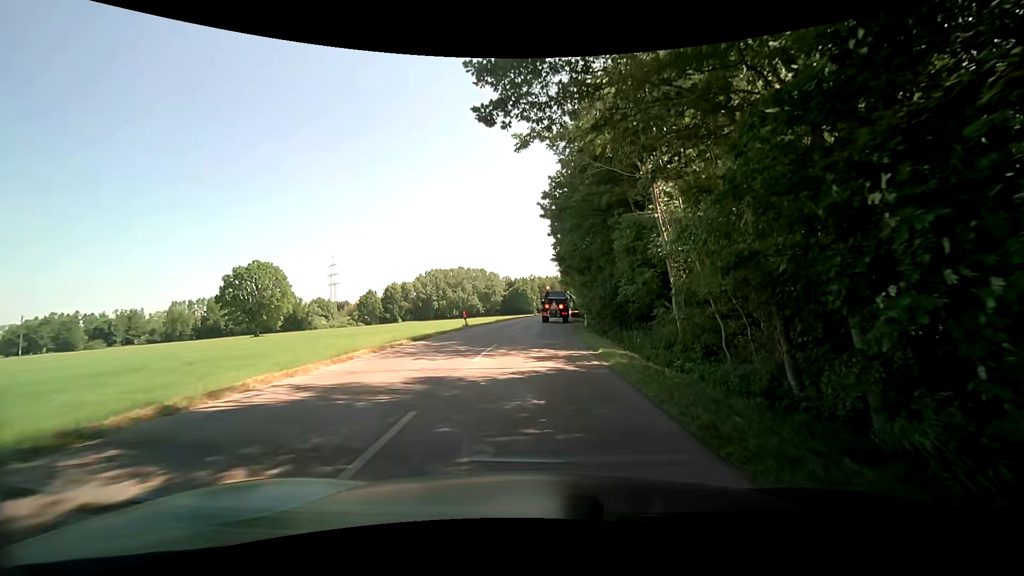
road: tertiary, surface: asphalt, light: Day
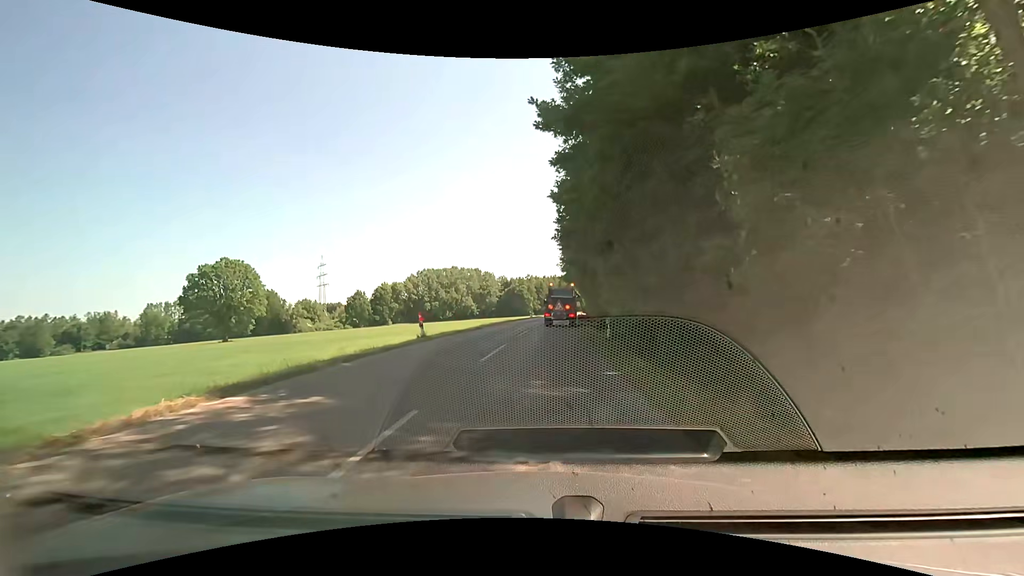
(0.0, +11.8) m; 0°
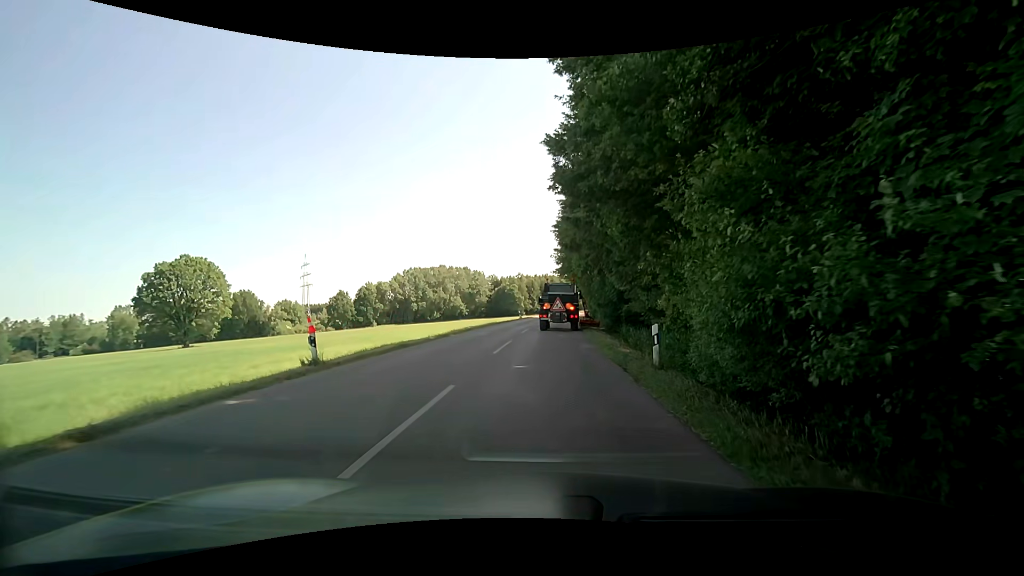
(0.0, +9.7) m; +1°
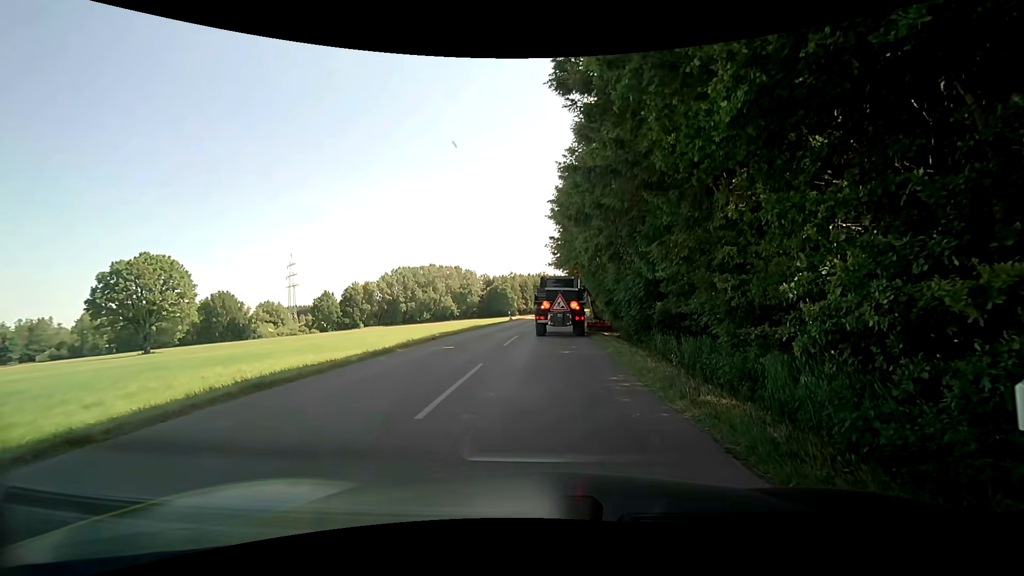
(+0.1, +8.4) m; +3°
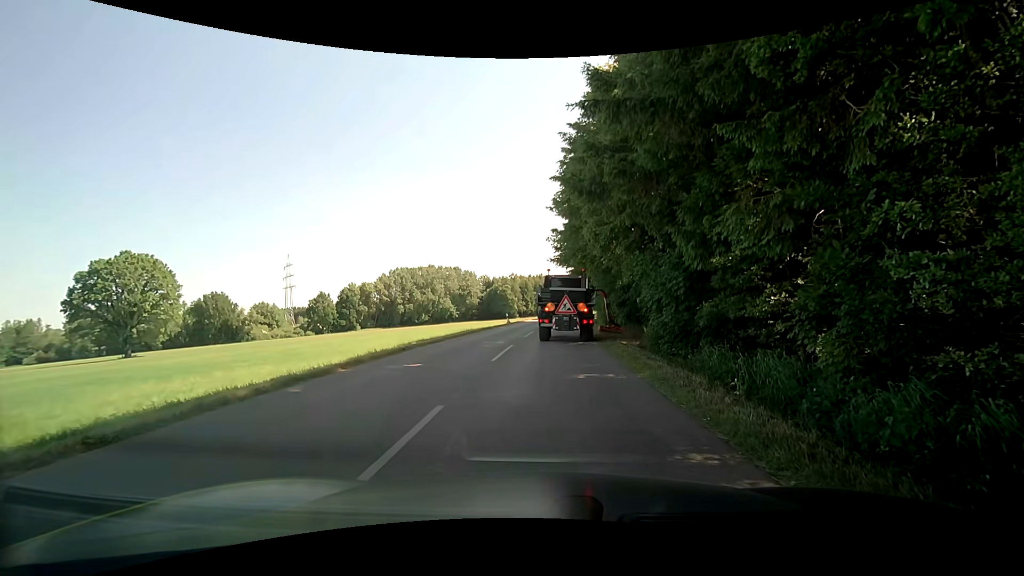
(-0.1, +4.9) m; -1°
